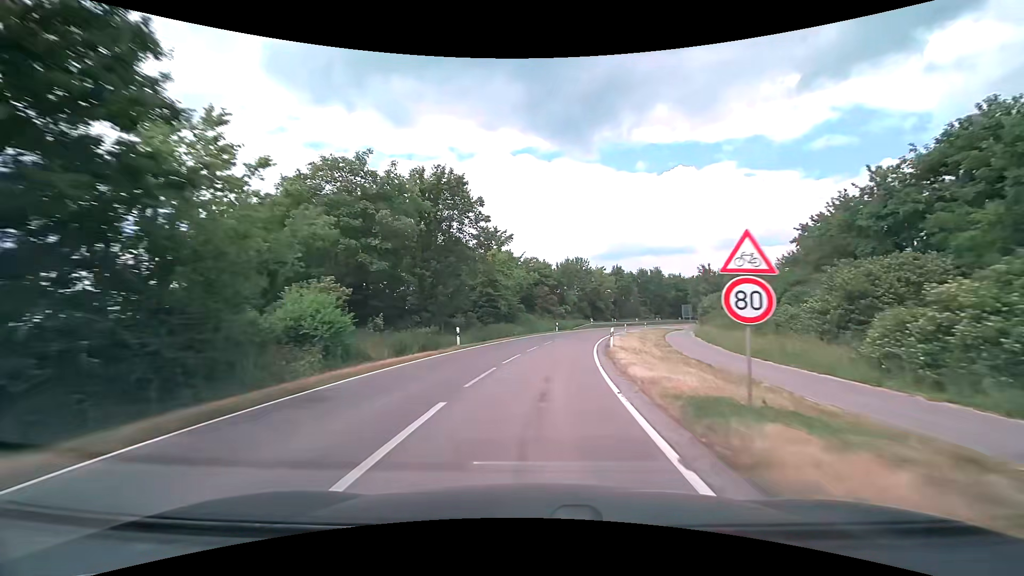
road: tertiary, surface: asphalt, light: Day
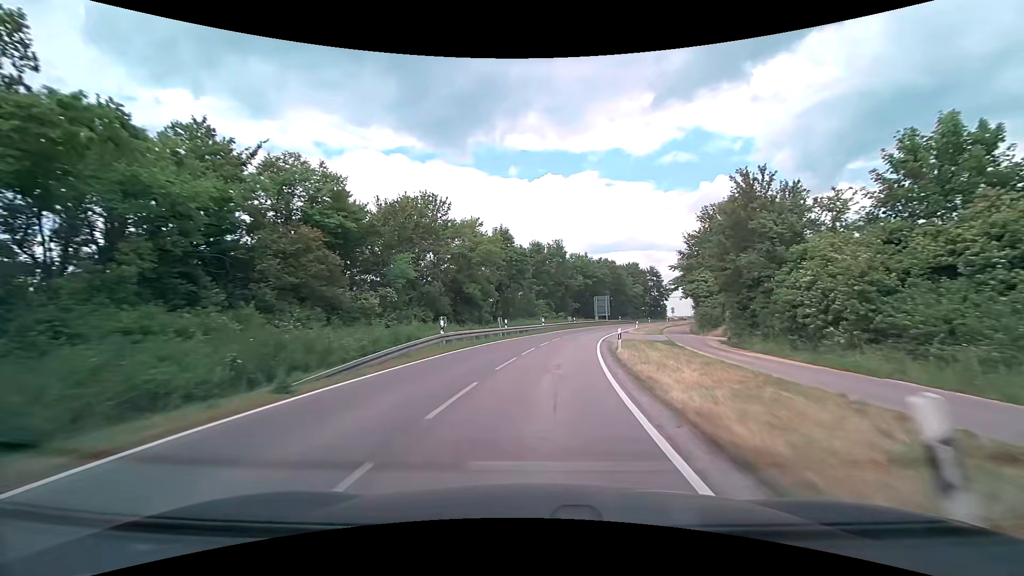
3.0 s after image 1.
(+6.4, +50.4) m; +15°
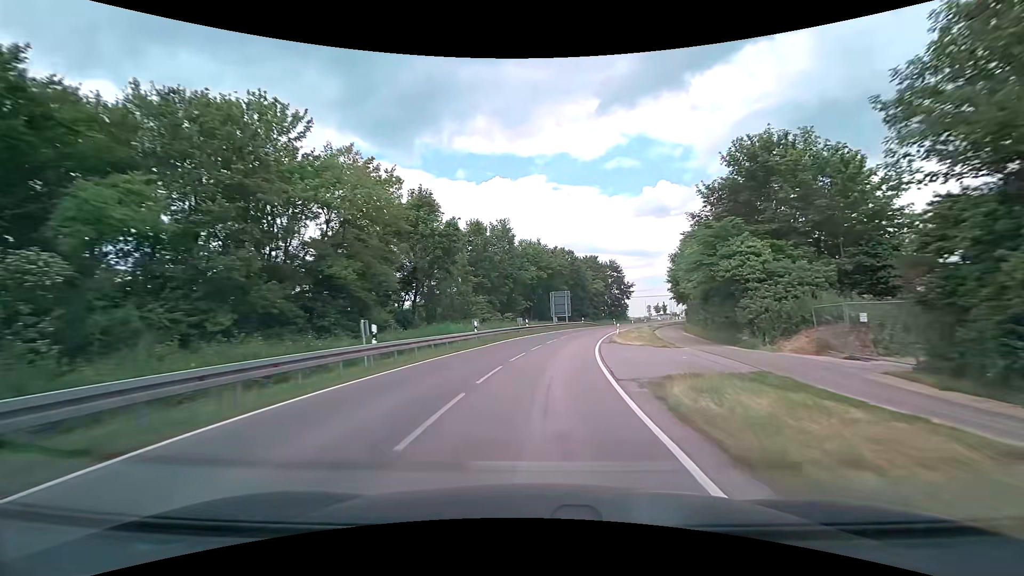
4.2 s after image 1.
(+1.0, +20.2) m; +6°
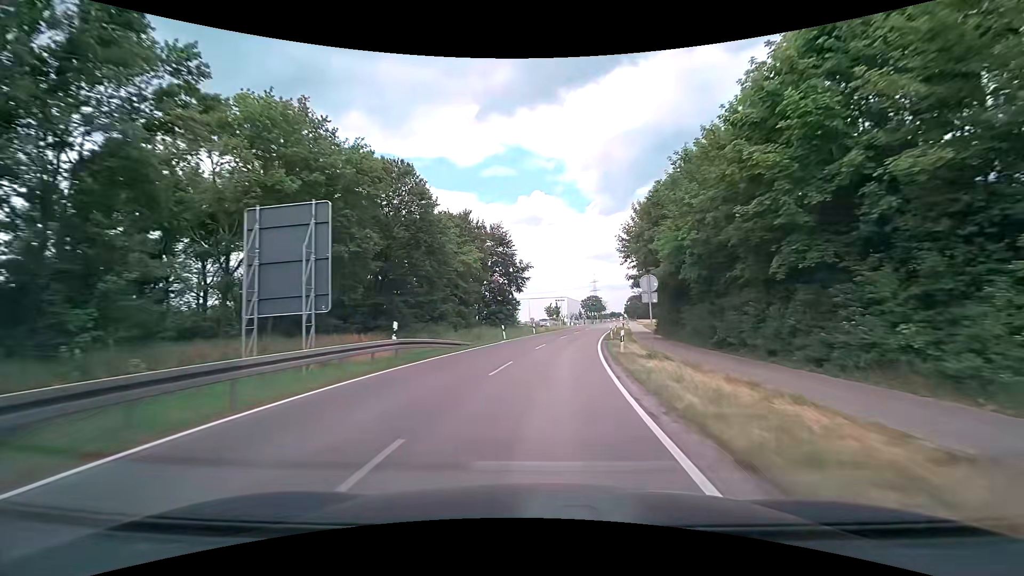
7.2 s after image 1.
(+6.4, +50.6) m; +14°
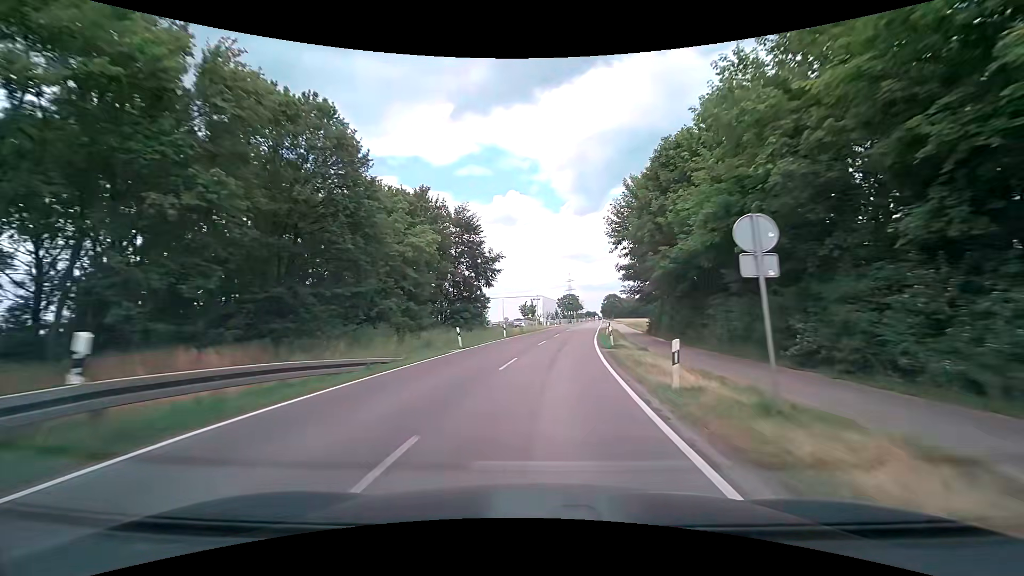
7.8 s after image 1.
(+0.3, +10.3) m; +3°
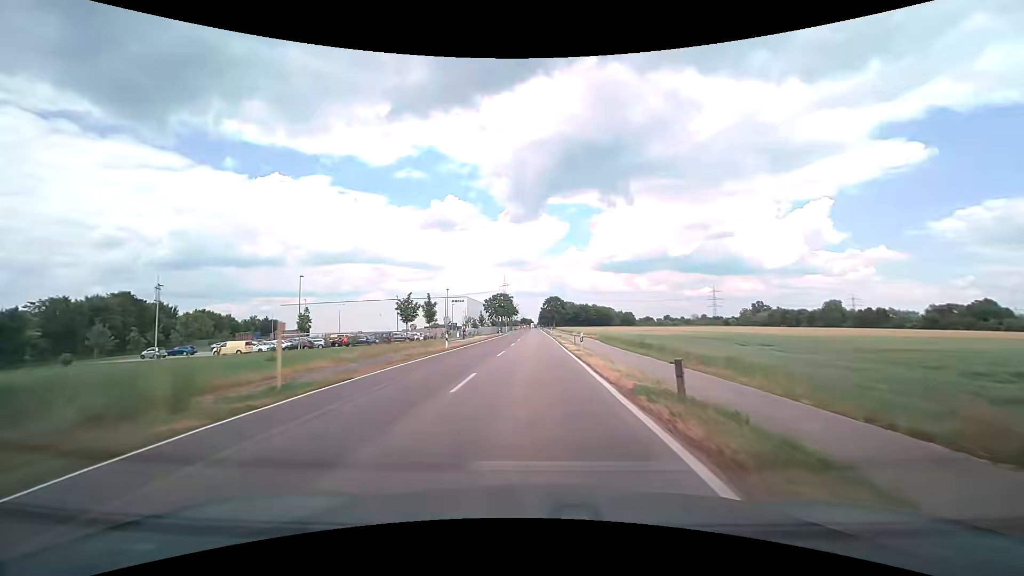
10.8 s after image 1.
(+5.2, +52.9) m; +8°
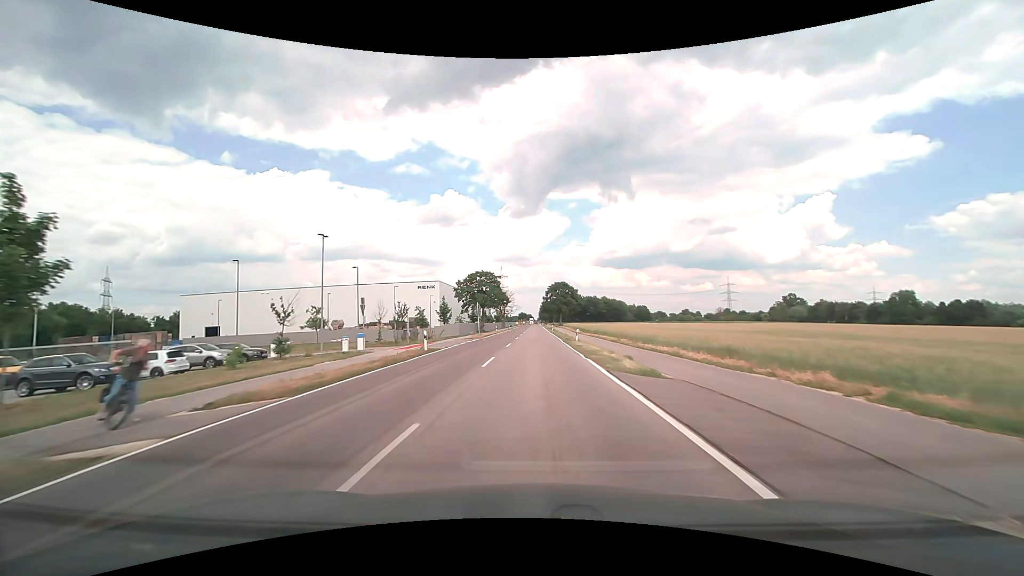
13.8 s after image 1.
(+0.2, +55.8) m; 0°
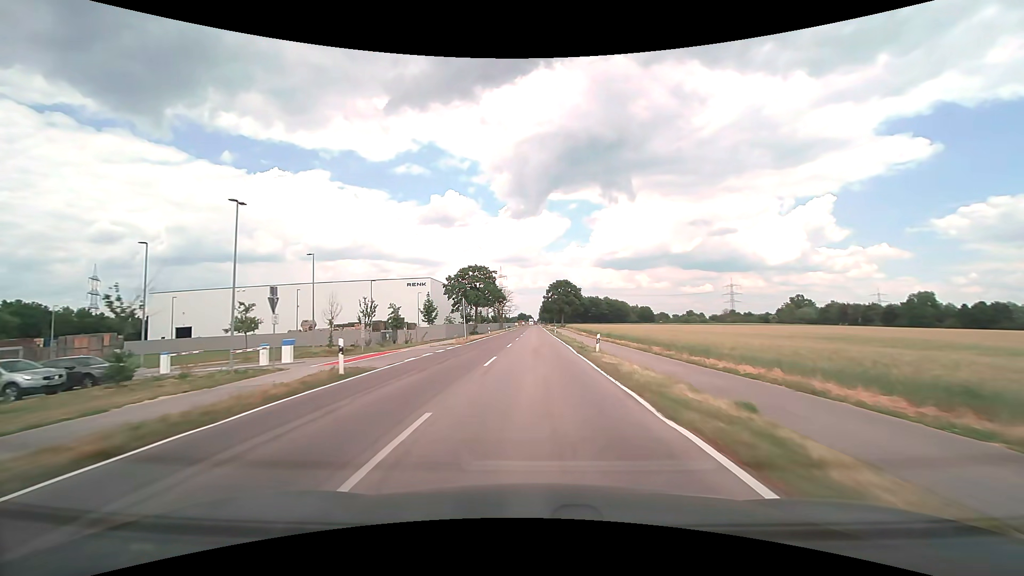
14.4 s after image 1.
(0.0, +11.5) m; 0°
(0, +10) (0, +20) (0, +30) (0, +40) (0, +50) (0, +60) (0, +70) (0, +80) (0, +90) (0, +100) m
